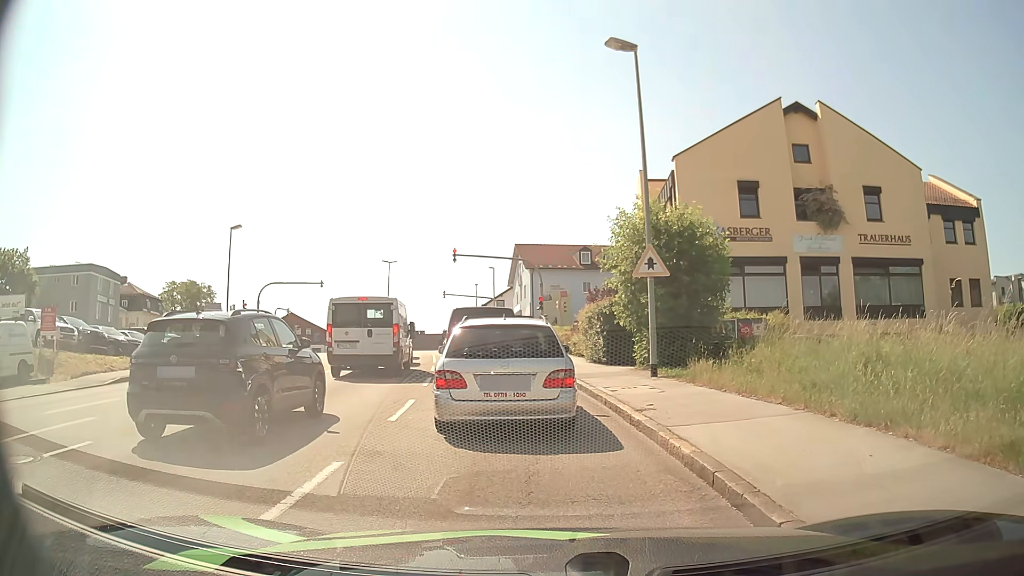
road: tertiary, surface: asphalt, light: Day
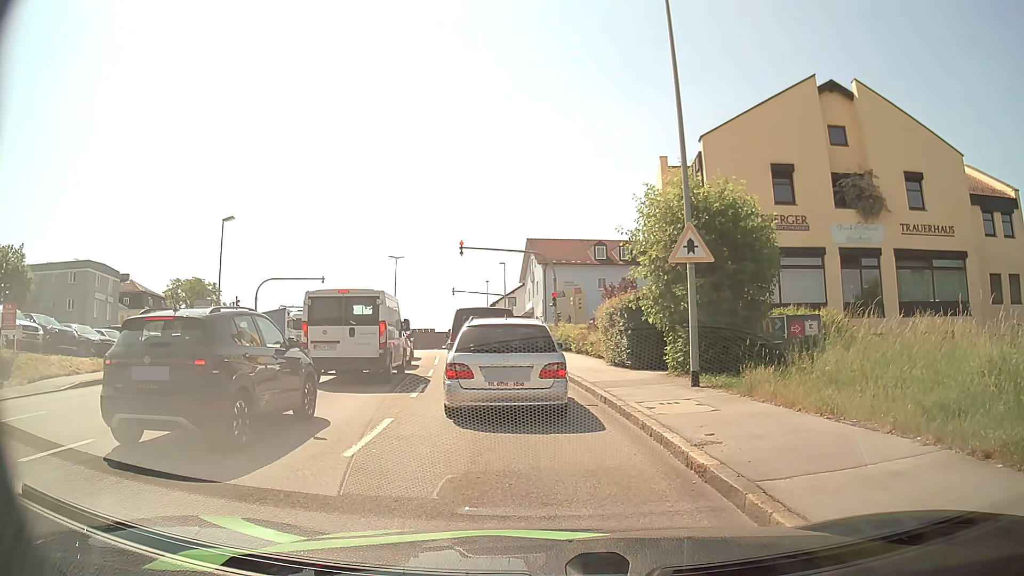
(0.0, +2.9) m; 0°
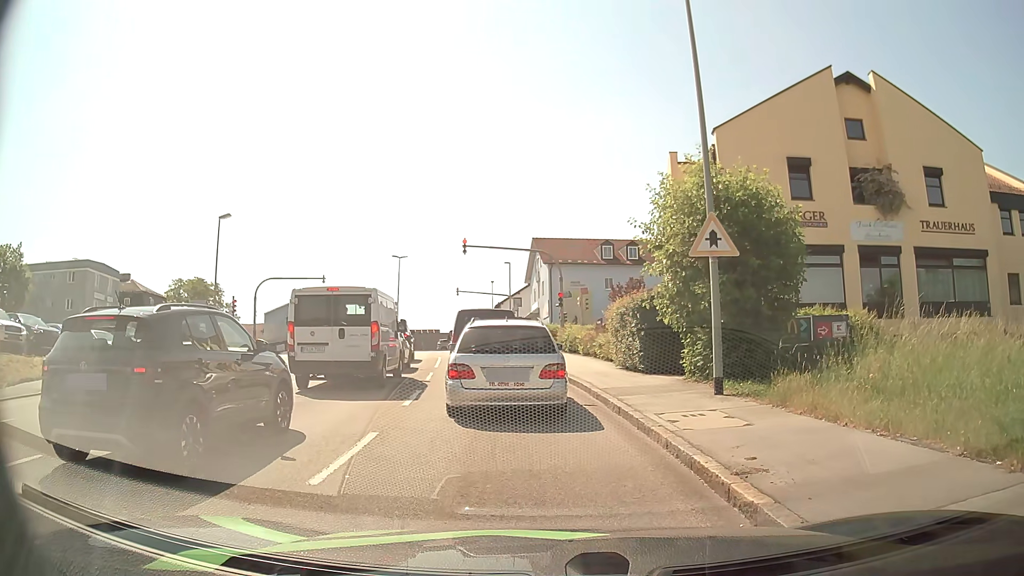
(0.0, +1.3) m; 0°
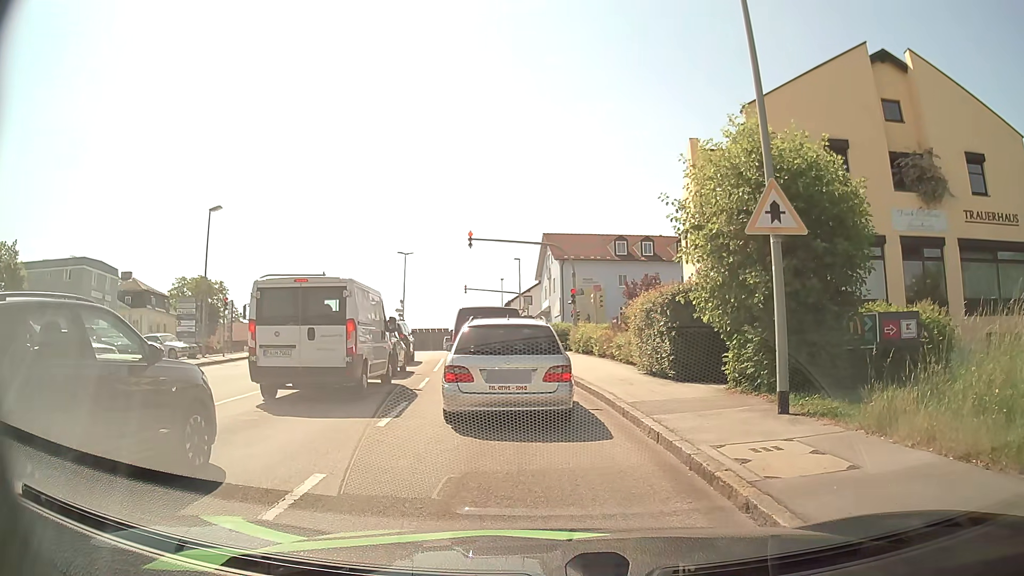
(-0.1, +2.6) m; -3°
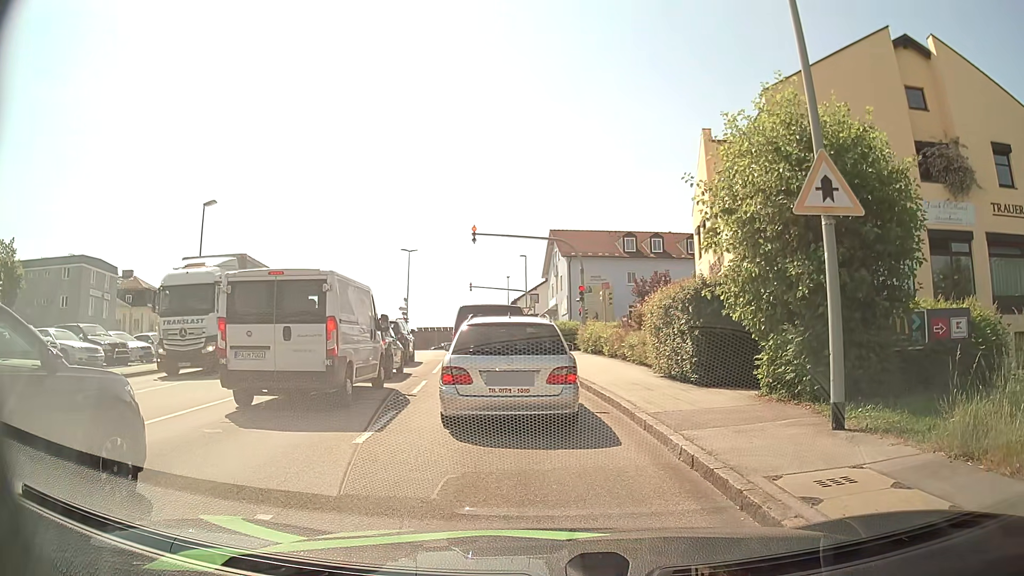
(0.0, +1.4) m; -1°
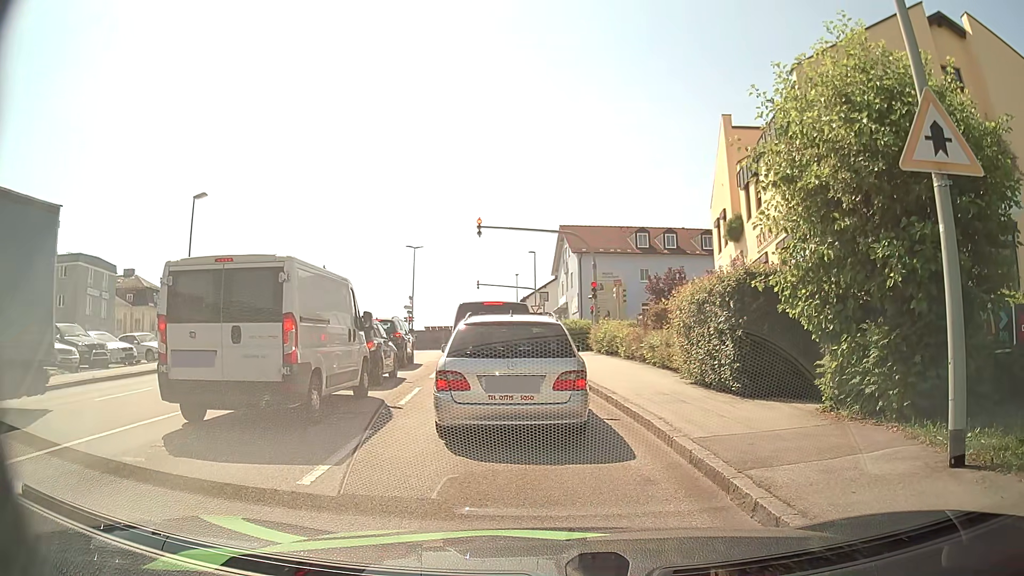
(0.0, +2.1) m; 0°
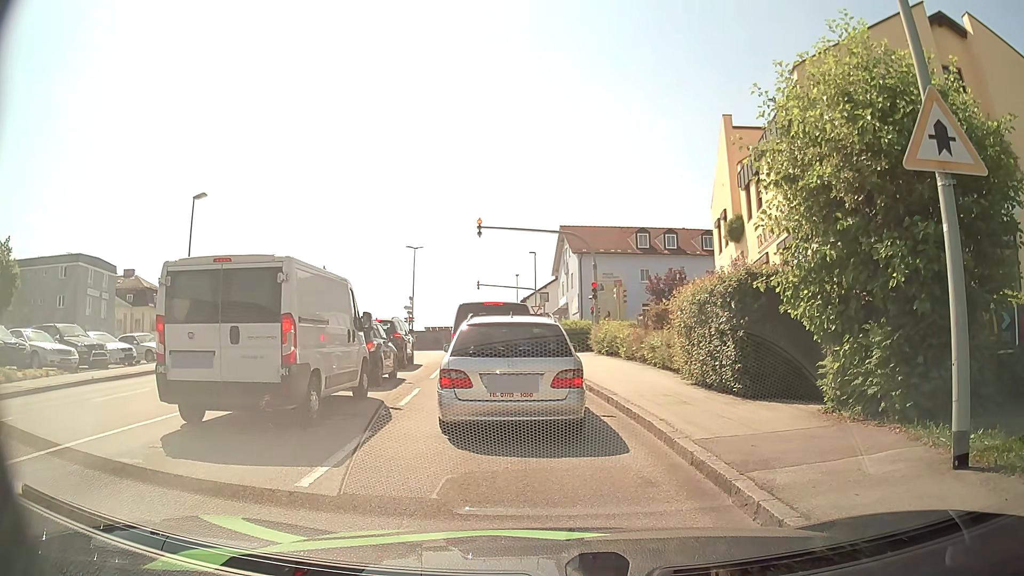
(0.0, +0.1) m; 0°
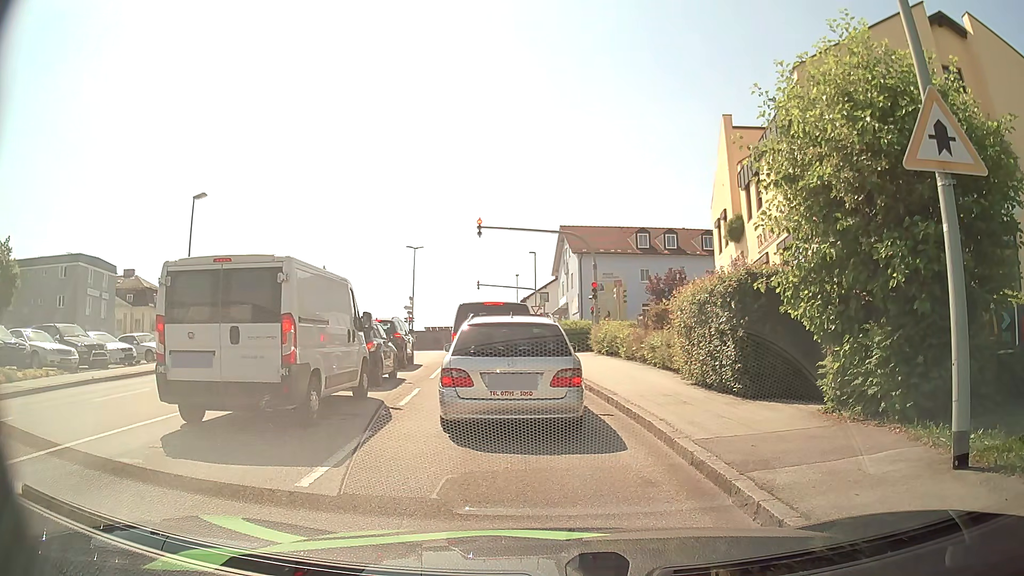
(0.0, 0.0) m; 0°
(0, +10) (-2, +20) (-3, +30) (0, +39) (+9, +43) (+19, +43) (+29, +42) (+39, +40) (+49, +38) (+58, +35) m
